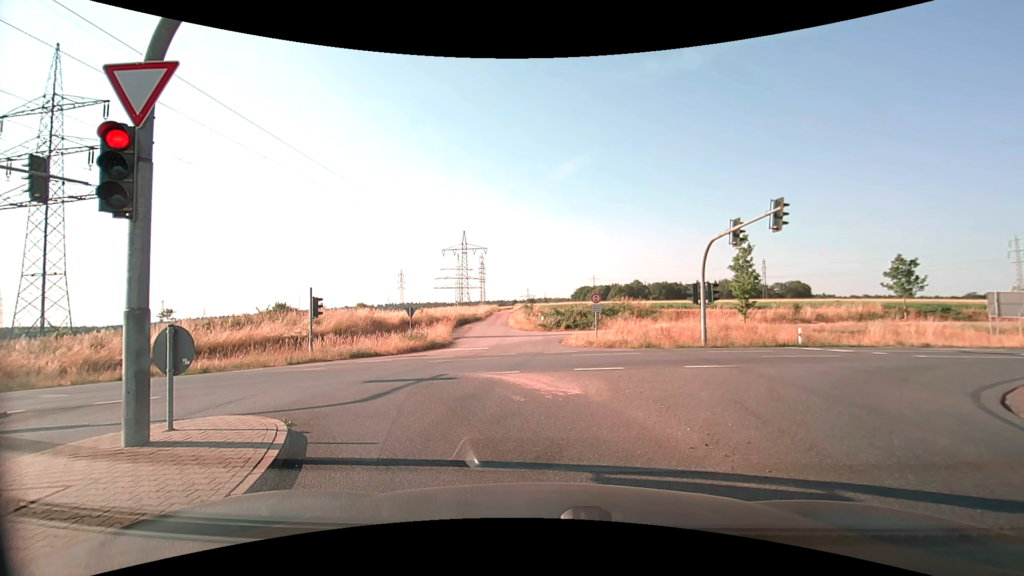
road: secondary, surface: asphalt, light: Day
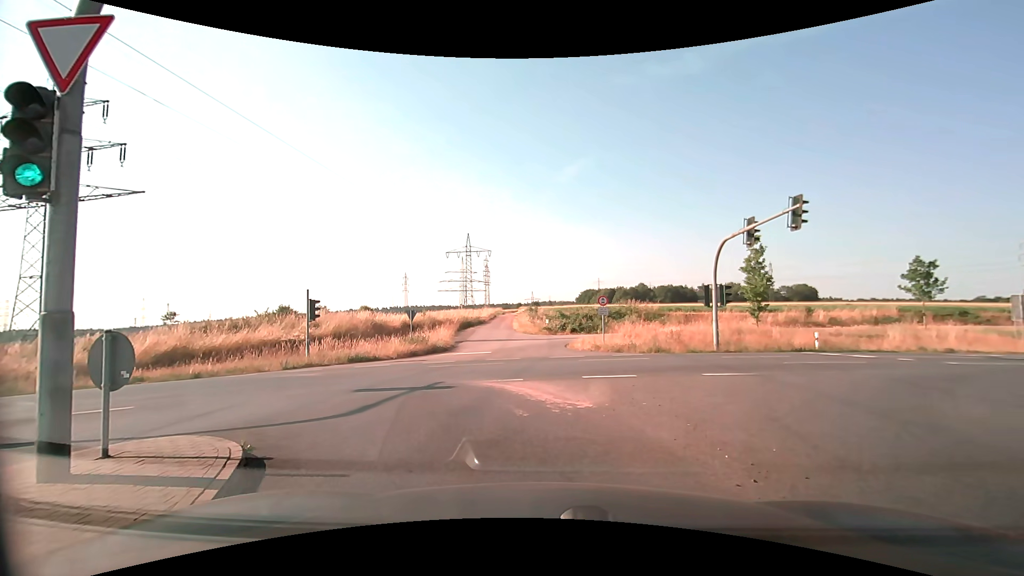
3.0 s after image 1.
(0.0, +1.1) m; +1°
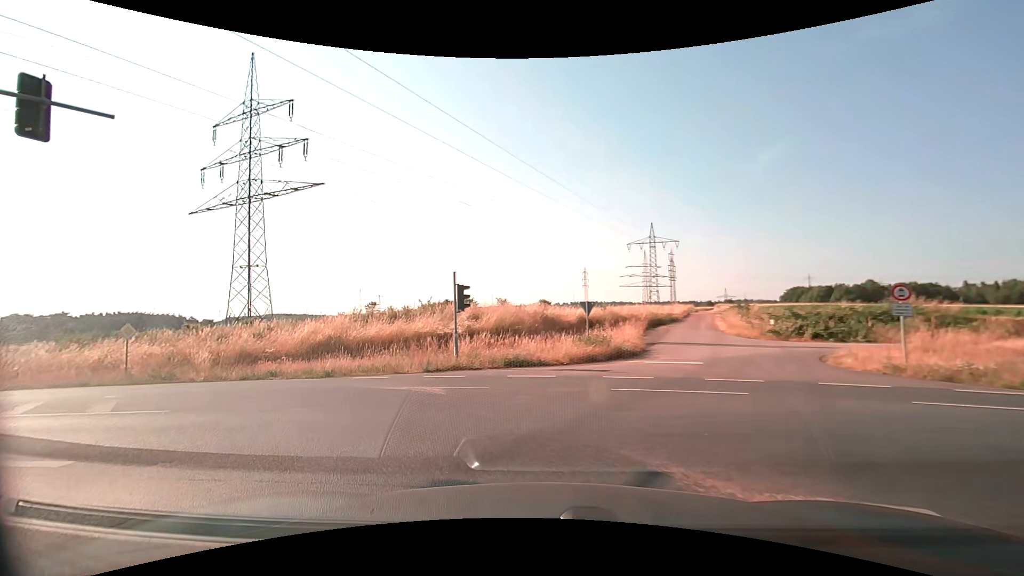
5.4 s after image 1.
(-1.1, +8.0) m; -20°
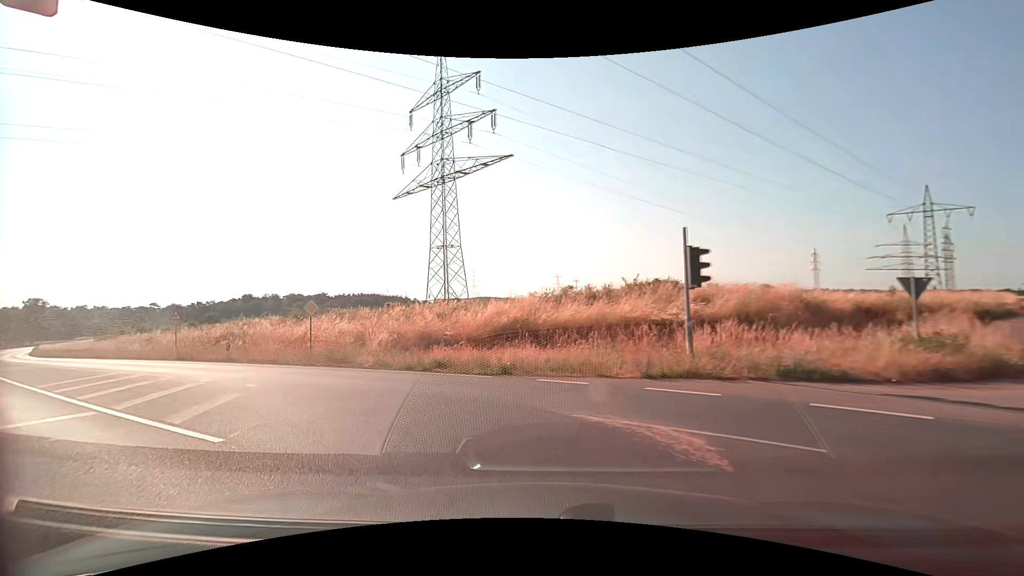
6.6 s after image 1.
(-1.3, +6.7) m; -22°
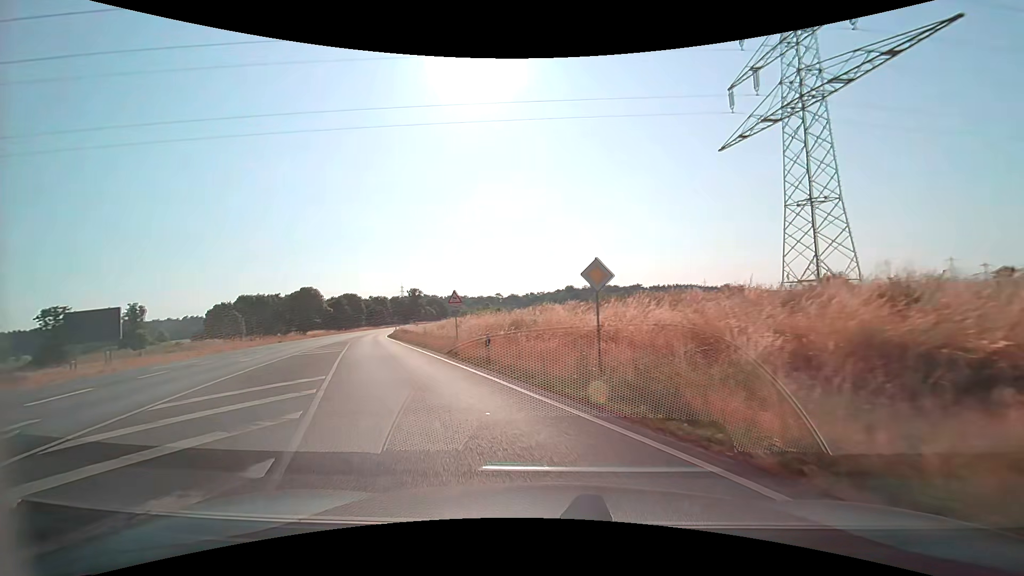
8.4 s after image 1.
(-4.1, +12.8) m; -34°
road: primary
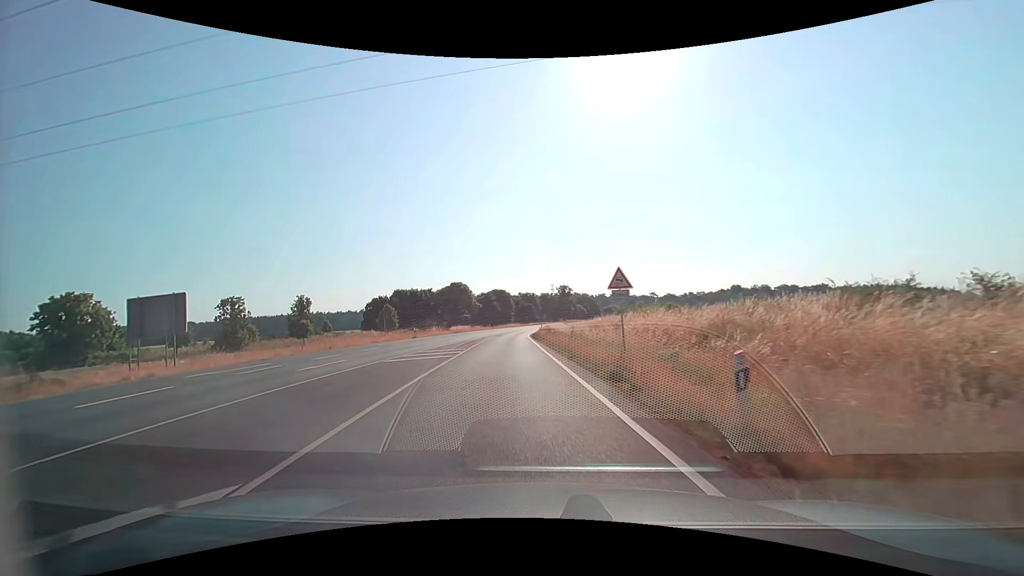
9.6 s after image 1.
(-1.9, +10.8) m; -17°
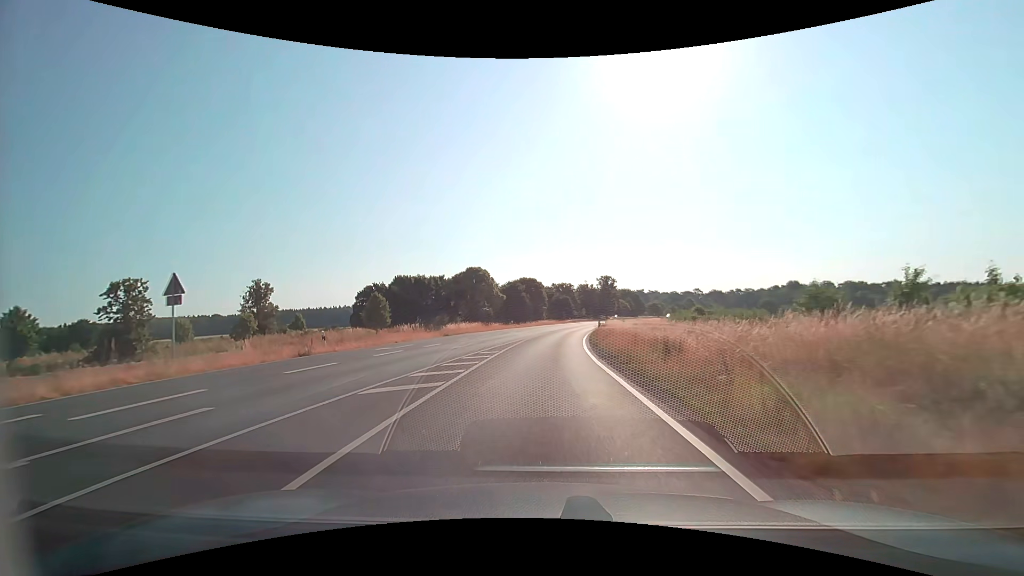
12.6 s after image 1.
(-2.2, +33.2) m; -4°
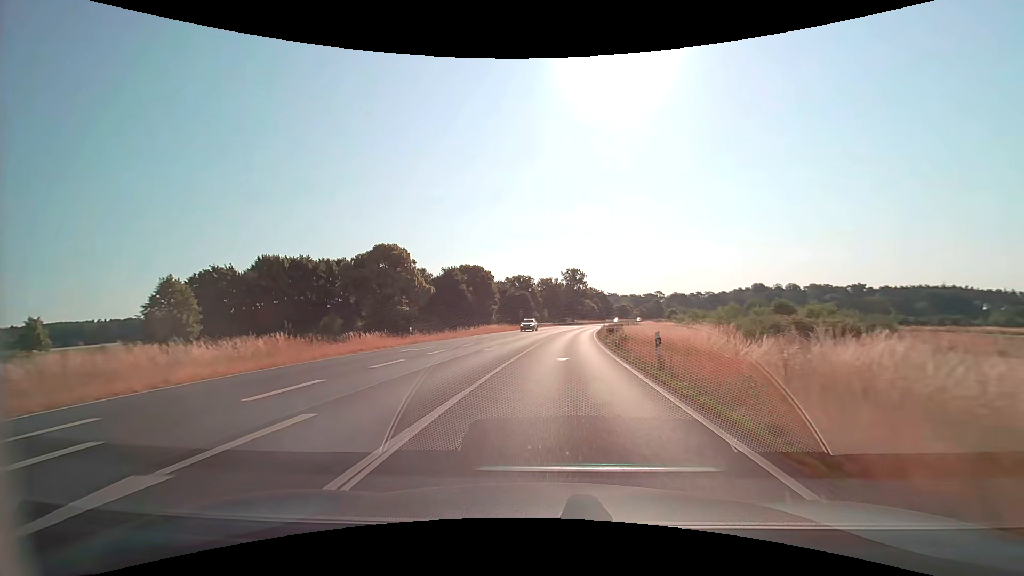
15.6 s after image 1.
(+1.2, +40.4) m; +5°
(0, +10) (+1, +20) (+1, +30) (+2, +40) (+3, +50) (+4, +60) (+5, +70) (+6, +80) (+8, +90) (+9, +99) m
